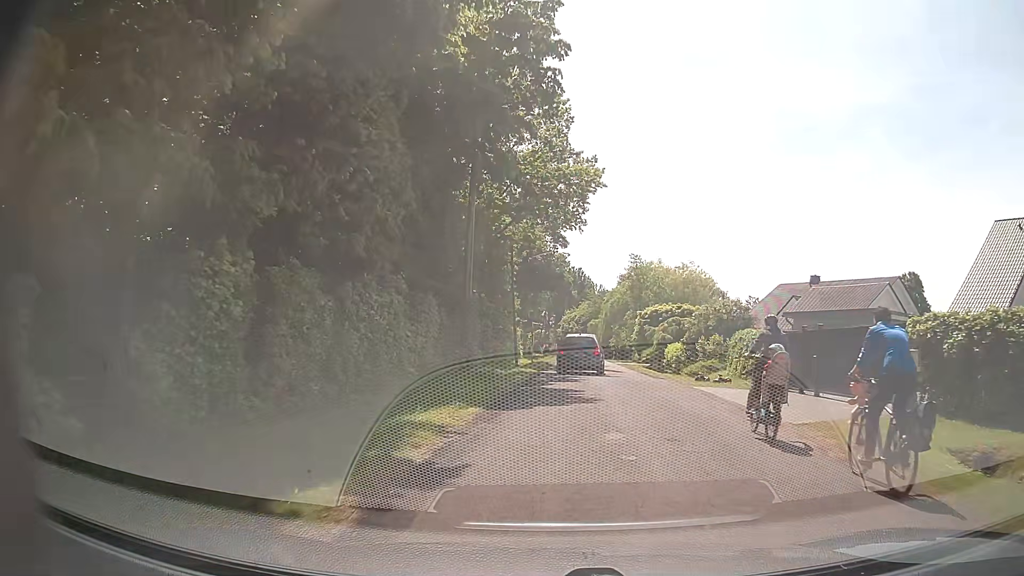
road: residential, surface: asphalt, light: Day
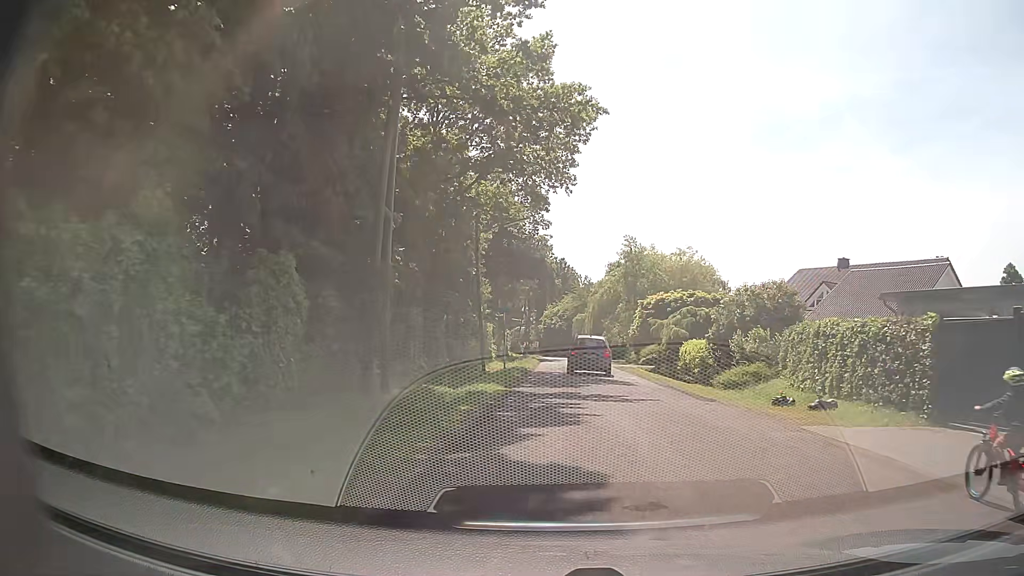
(+0.2, +11.0) m; +2°
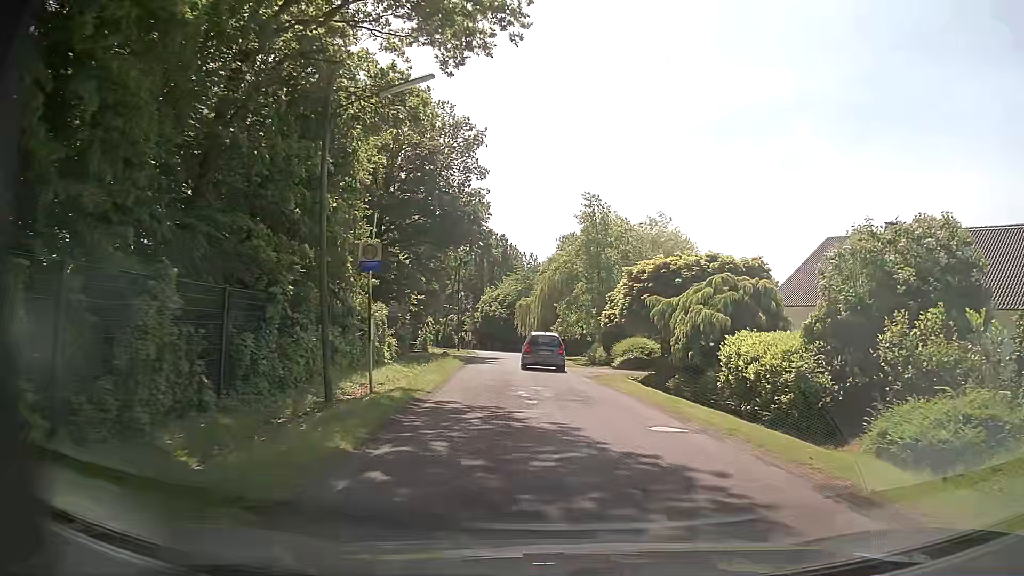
(+0.4, +16.8) m; +5°
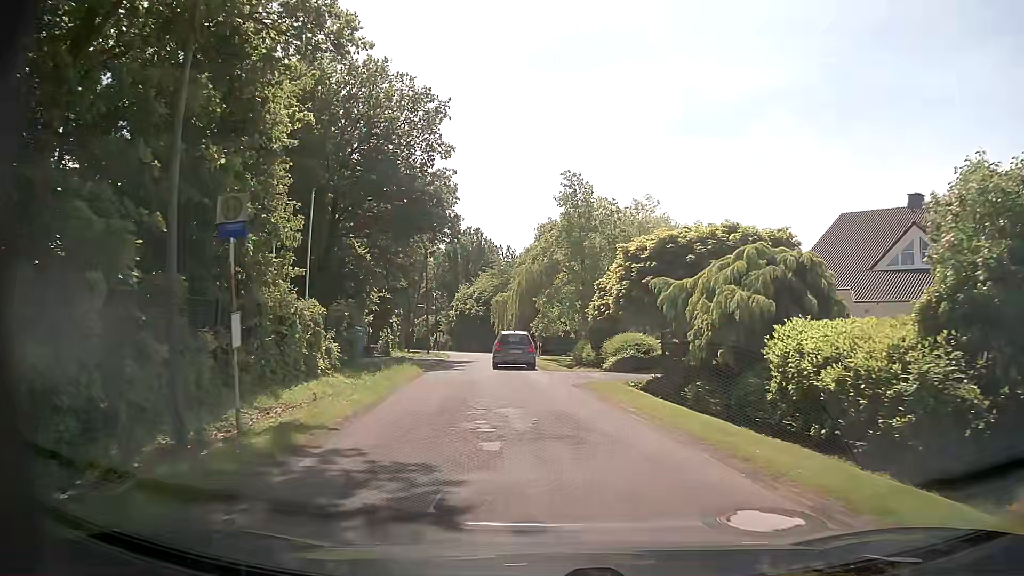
(+0.1, +5.7) m; +1°
(0, +10) (-1, +20) (-1, +30) (-3, +40) (-4, +50) (-6, +60) (-9, +69) (-12, +79) (-16, +88) (-21, +97) m
